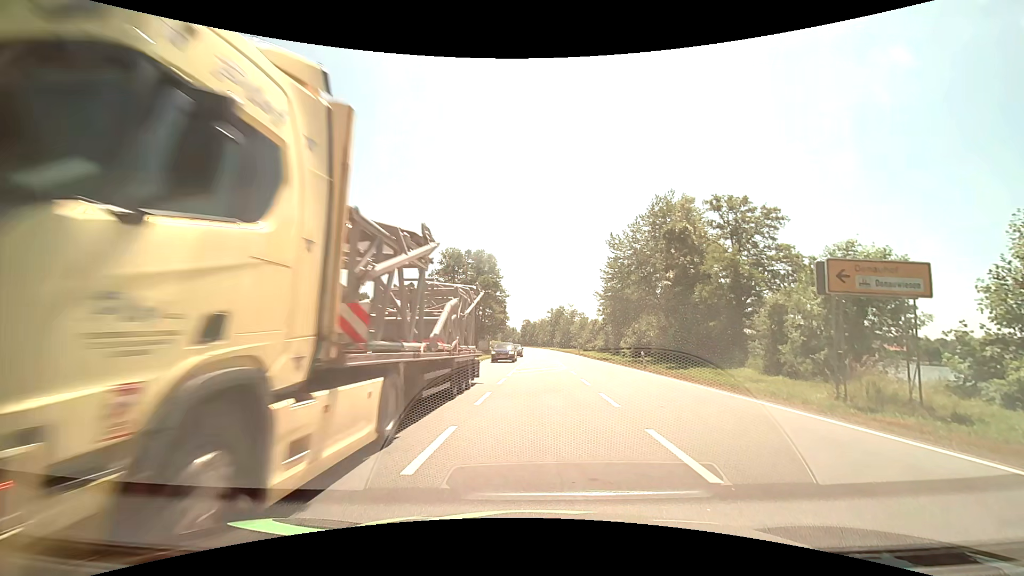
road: primary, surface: asphalt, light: Day
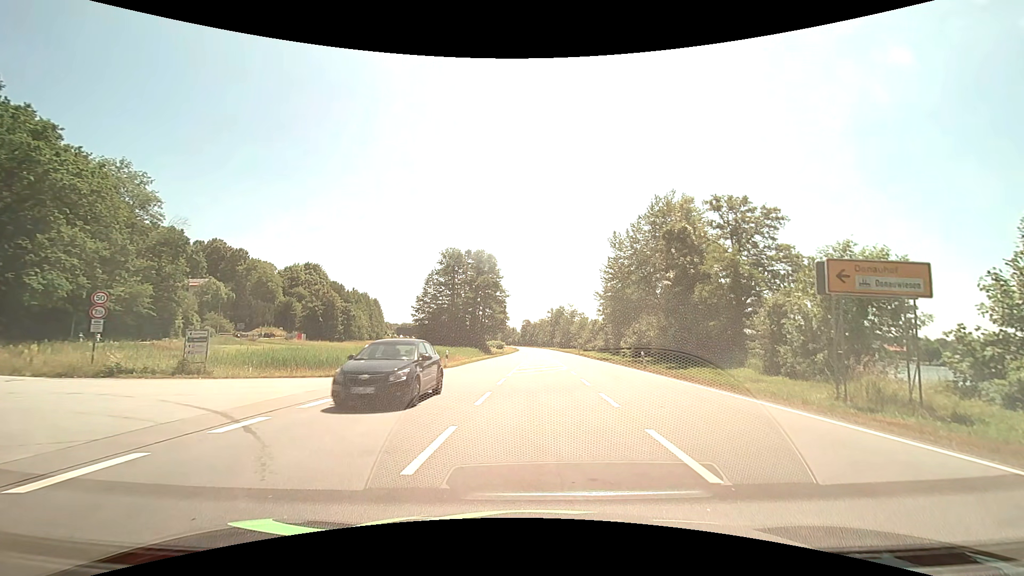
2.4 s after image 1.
(0.0, 0.0) m; 0°
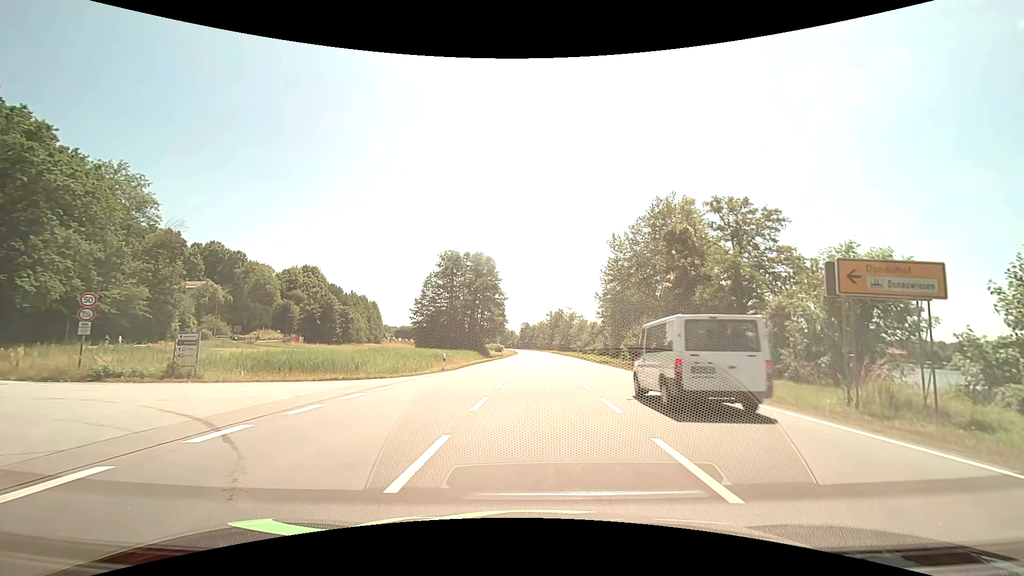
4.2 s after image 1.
(0.0, +0.5) m; 0°
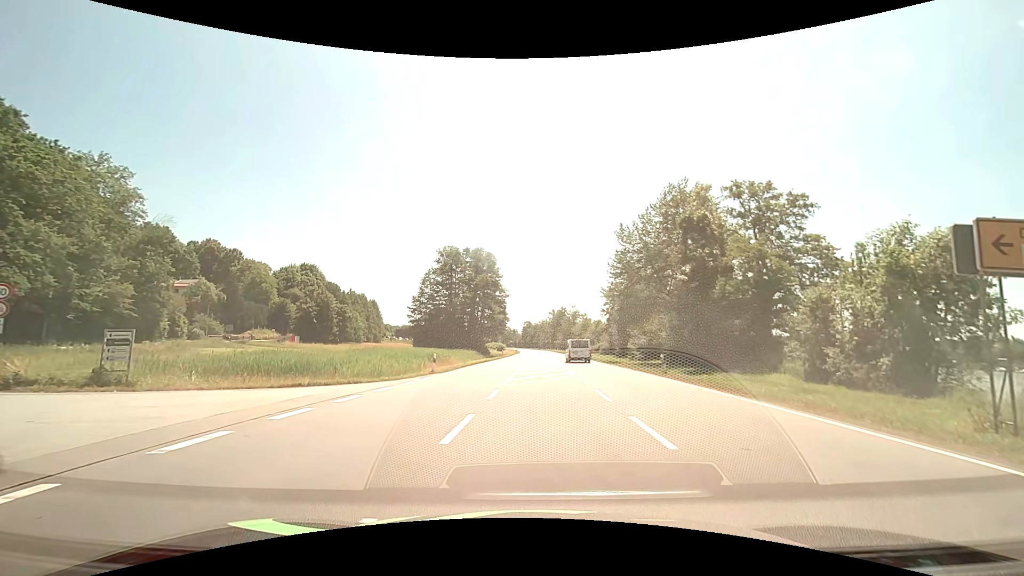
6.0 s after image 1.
(-0.1, +3.9) m; -2°
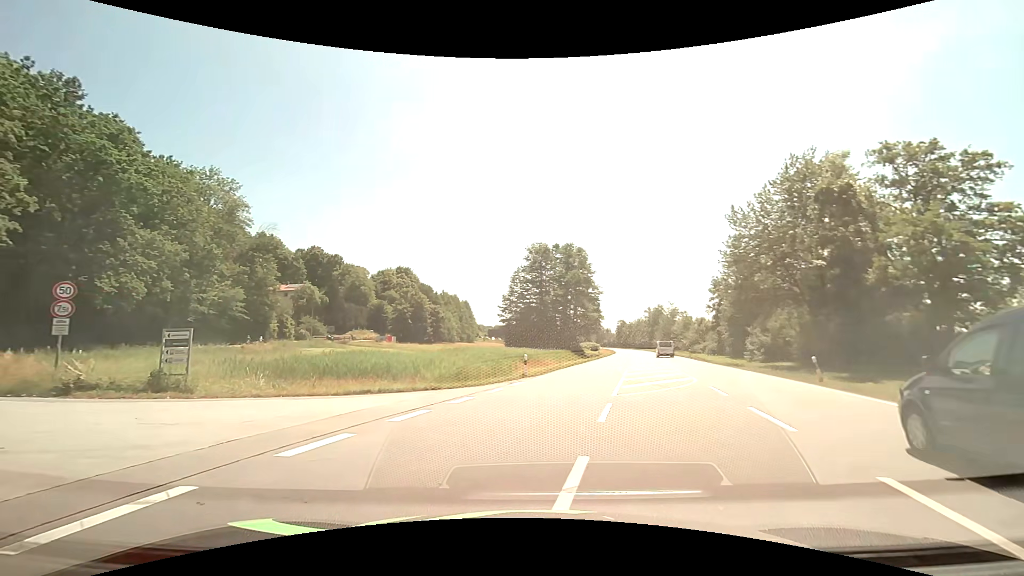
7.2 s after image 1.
(-0.3, +3.9) m; -11°
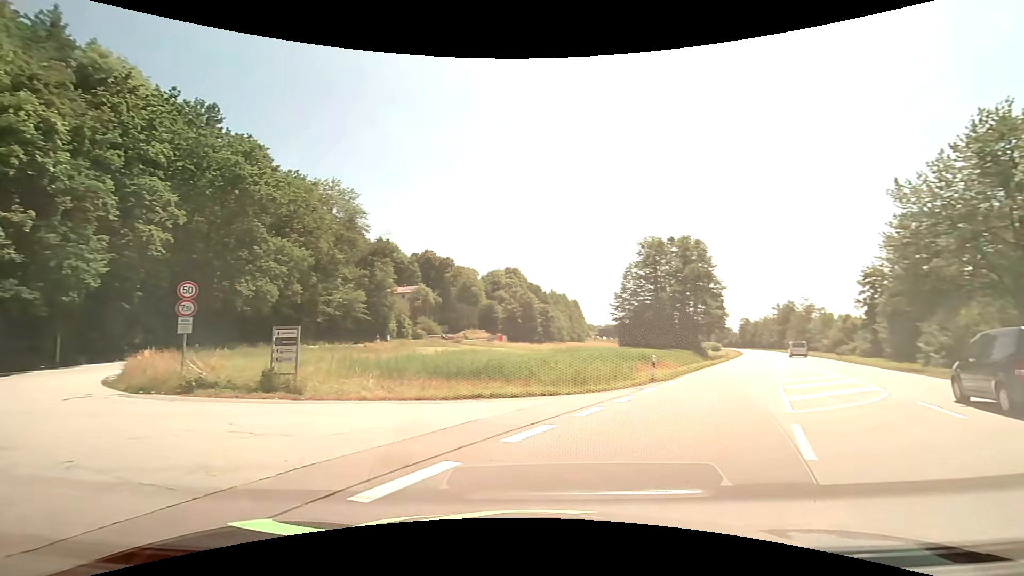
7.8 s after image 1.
(-0.2, +2.4) m; -12°
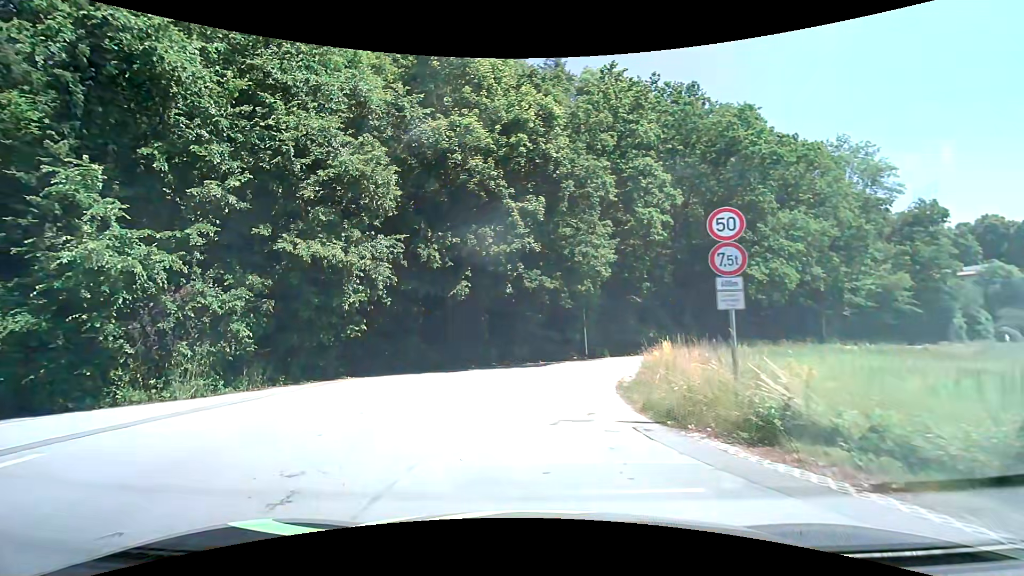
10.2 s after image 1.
(-5.6, +9.4) m; -53°
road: tertiary
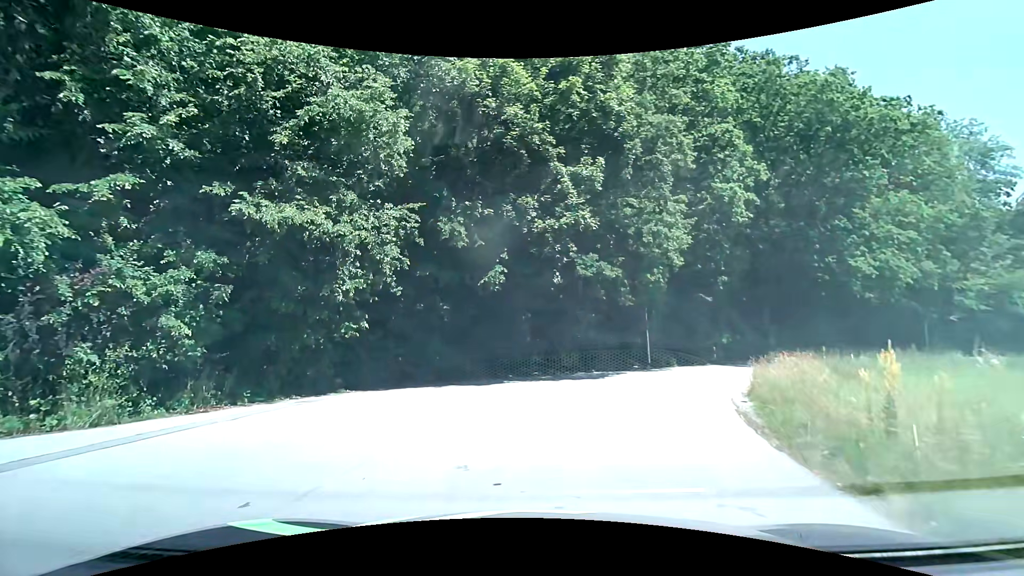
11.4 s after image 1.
(-0.3, +5.6) m; -5°
(+1, +10) (+4, +19) (+10, +27) (+17, +34) (+25, +40) (+34, +45) (+43, +50) (+52, +54) (+61, +57) (+71, +60) m
